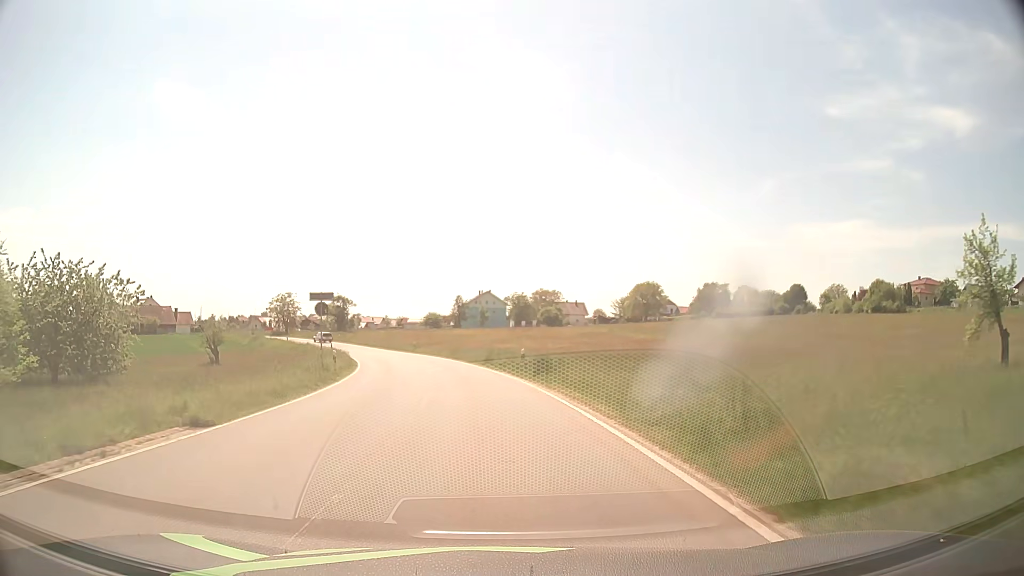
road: tertiary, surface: asphalt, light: Day
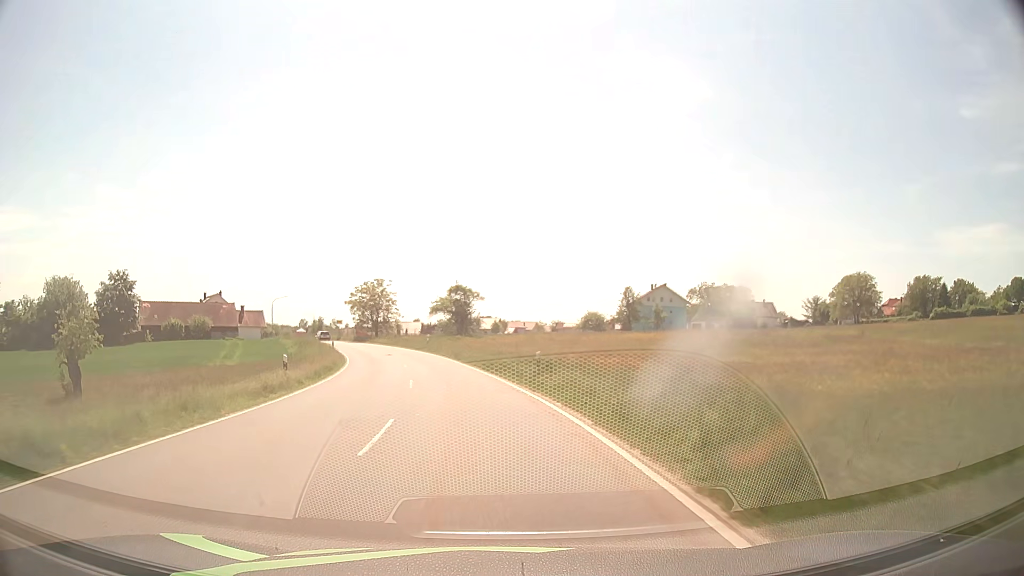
(-4.1, +42.5) m; -13°
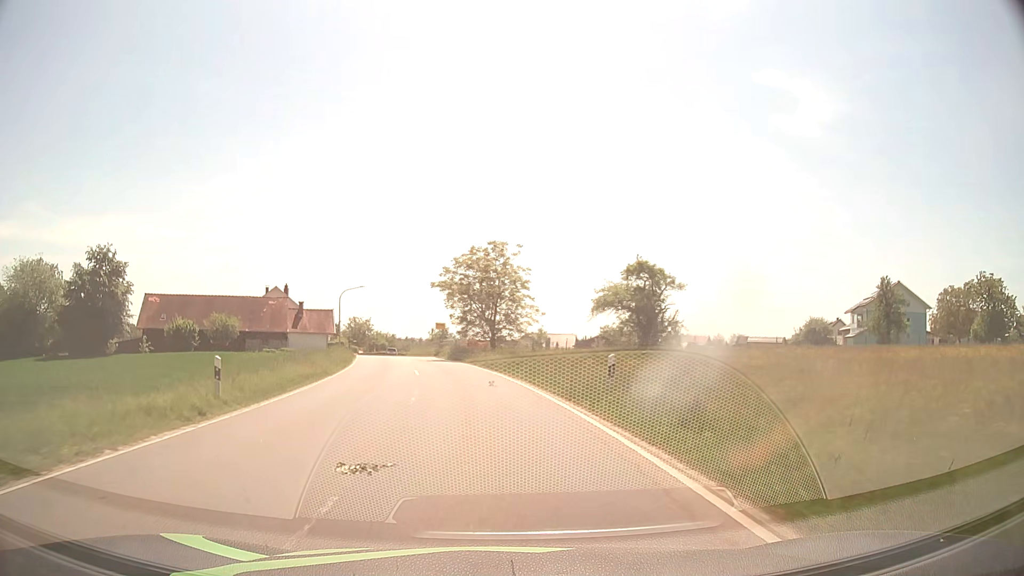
(-5.2, +42.0) m; -13°
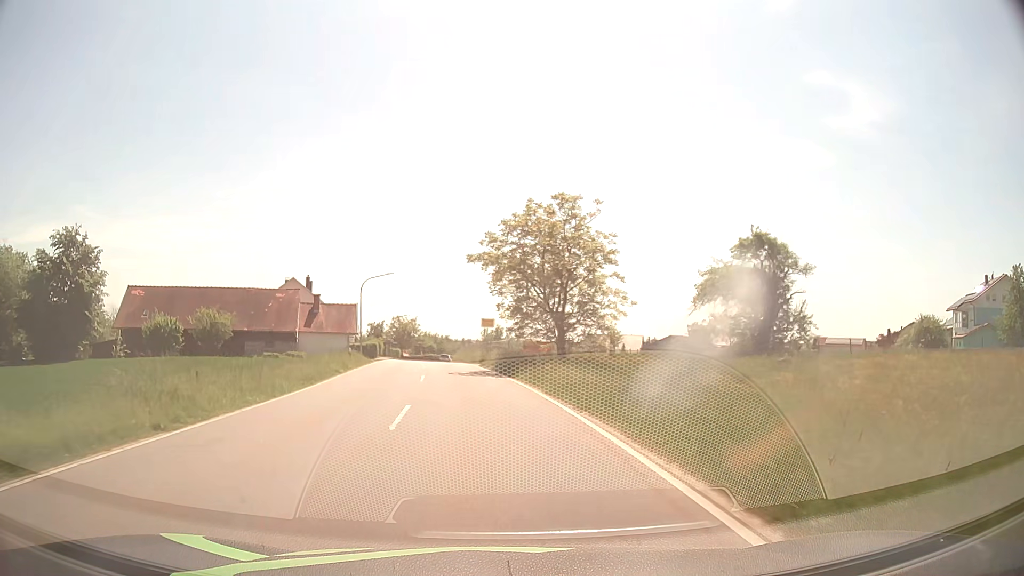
(-0.7, +15.7) m; -5°
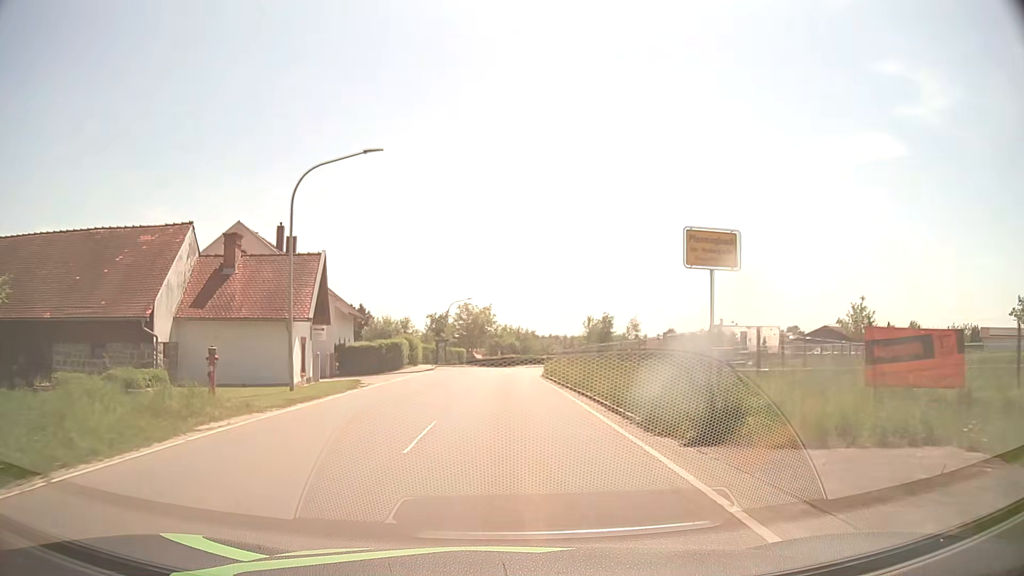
(-3.1, +37.9) m; -7°
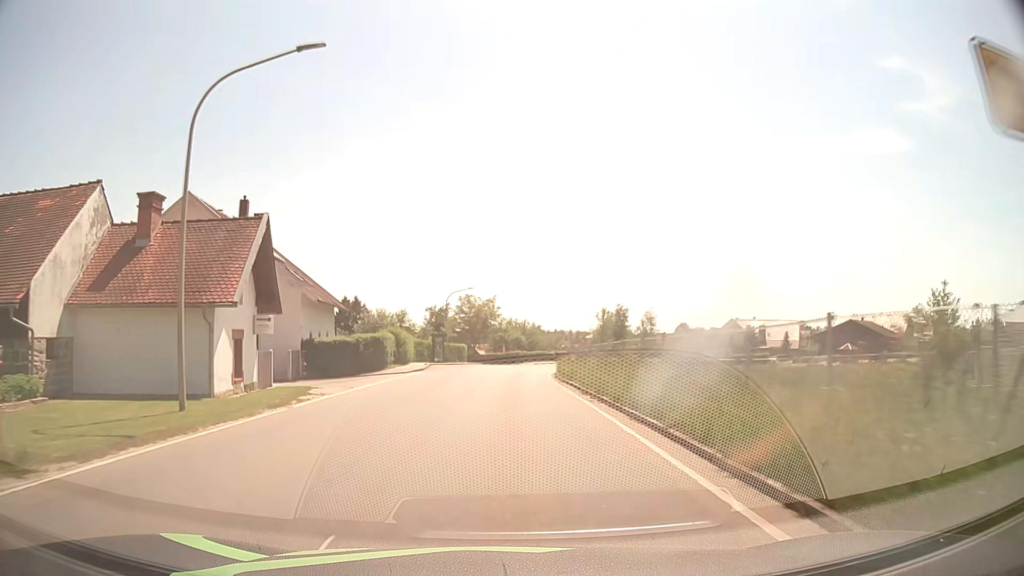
(0.0, +7.8) m; -1°
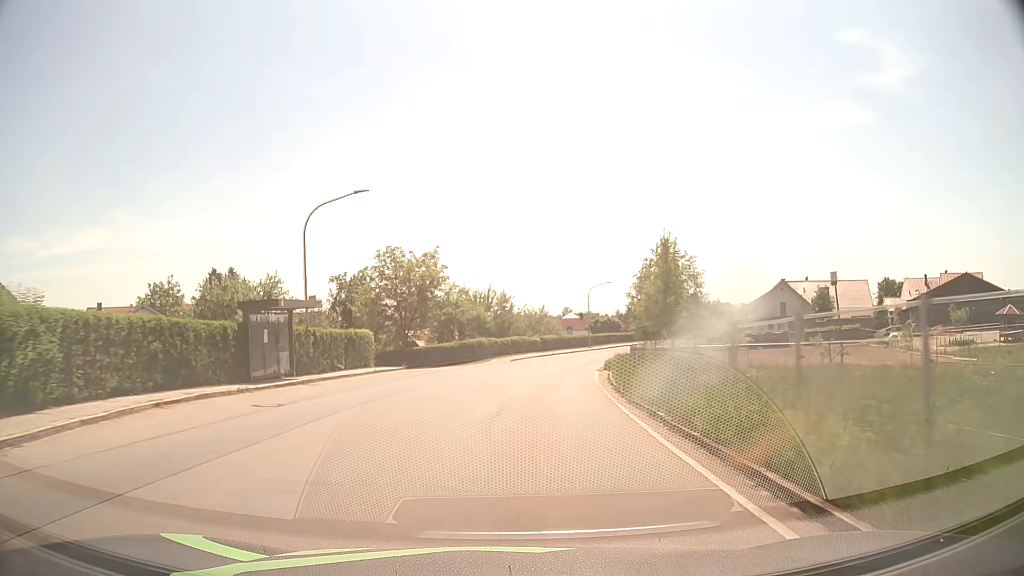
(+0.6, +39.4) m; +3°
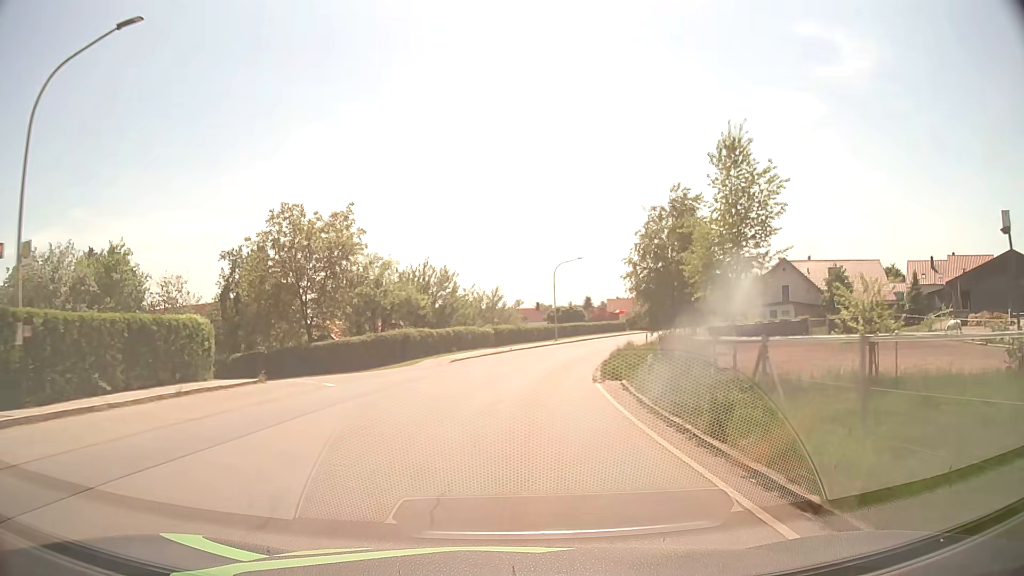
(+0.5, +15.8) m; +4°
(0, +10) (+1, +20) (+2, +30) (+4, +40) (+7, +49) (+10, +59) (+14, +68) (+18, +77) (+22, +86) (+27, +95) m
